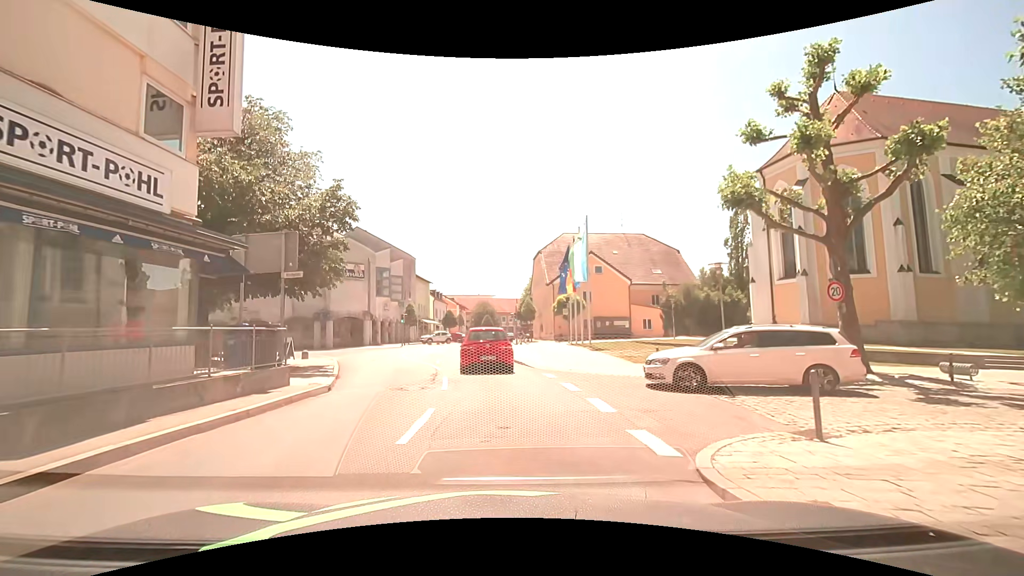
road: secondary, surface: asphalt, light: Day
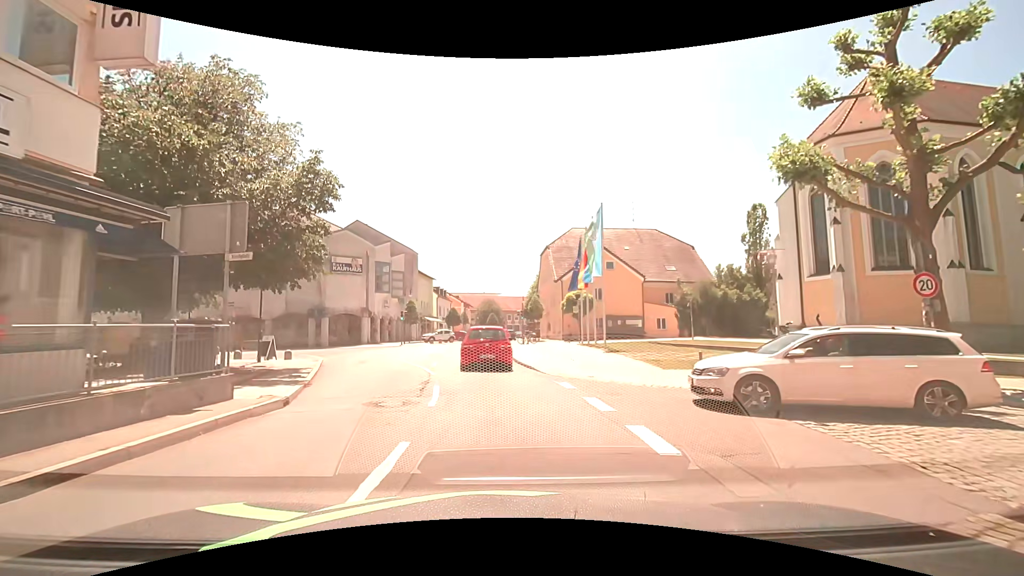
(0.0, +2.9) m; +1°
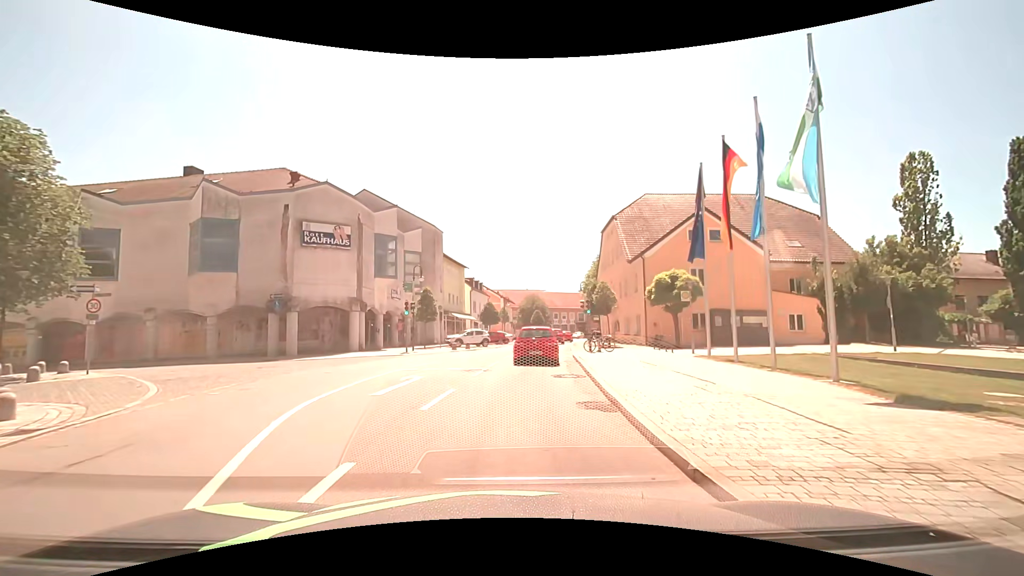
(-0.9, +15.9) m; -6°
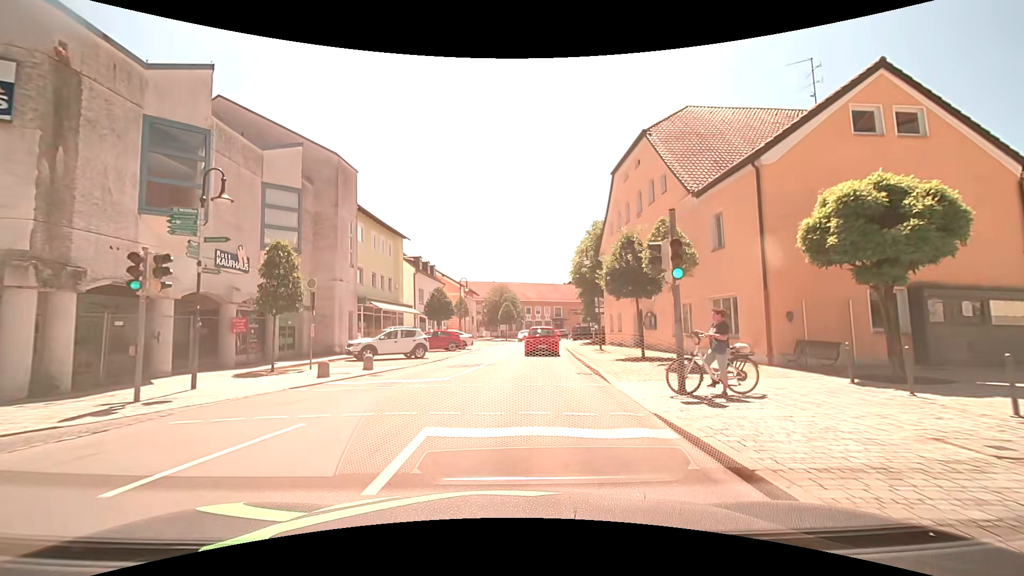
(+0.5, +19.9) m; +4°
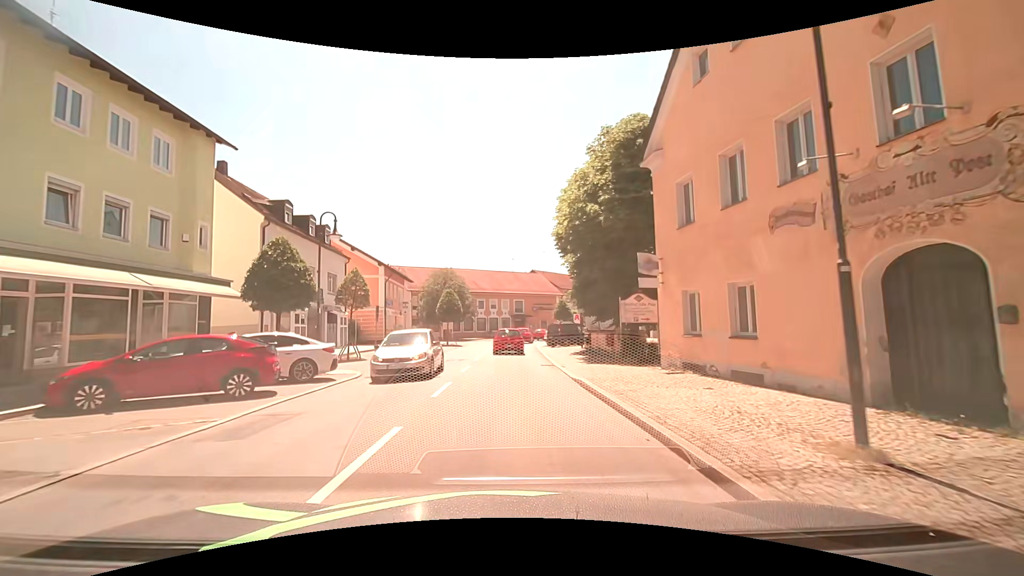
(+0.9, +22.4) m; +5°
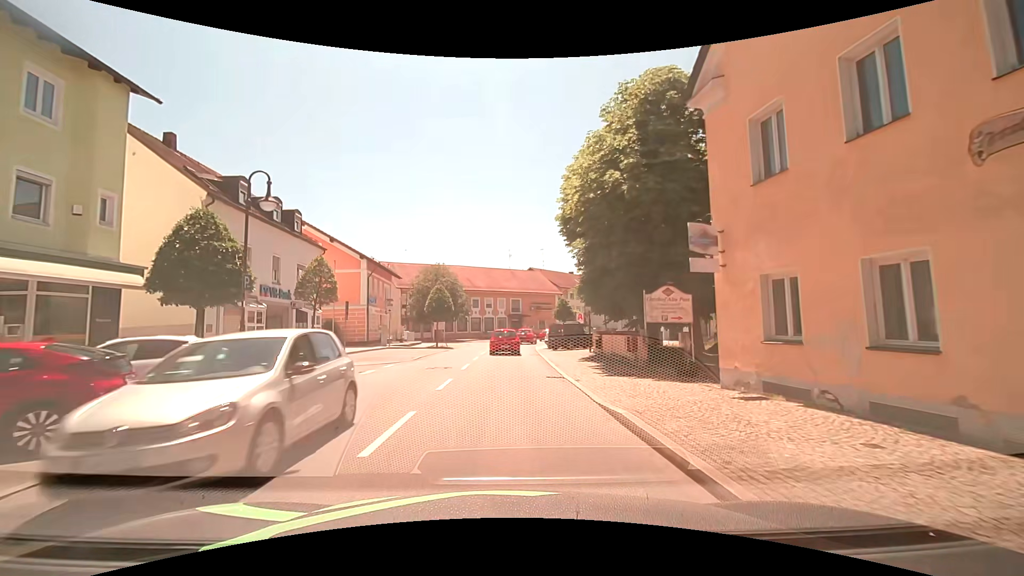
(0.0, +4.7) m; -1°
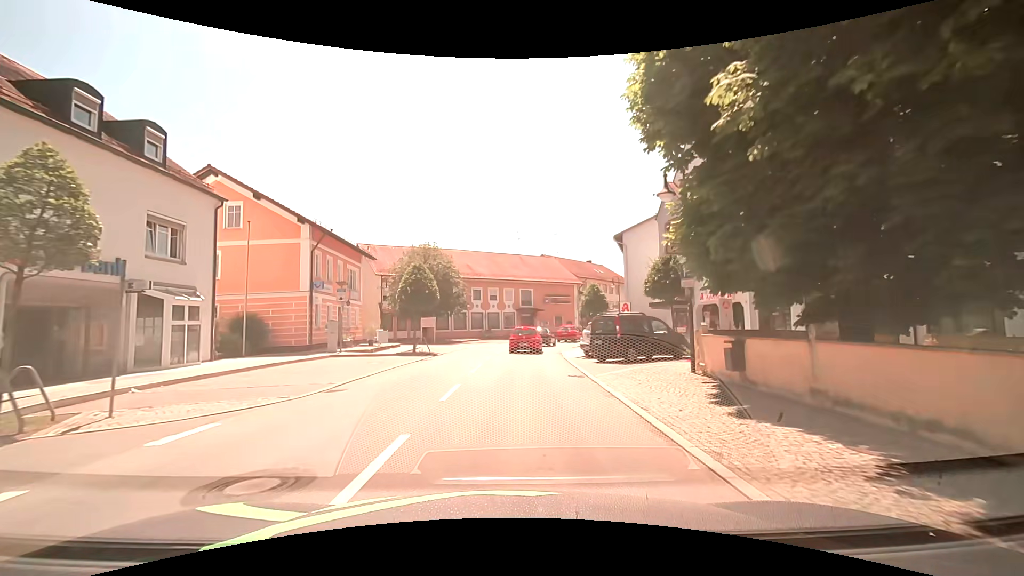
(-0.1, +14.2) m; 0°
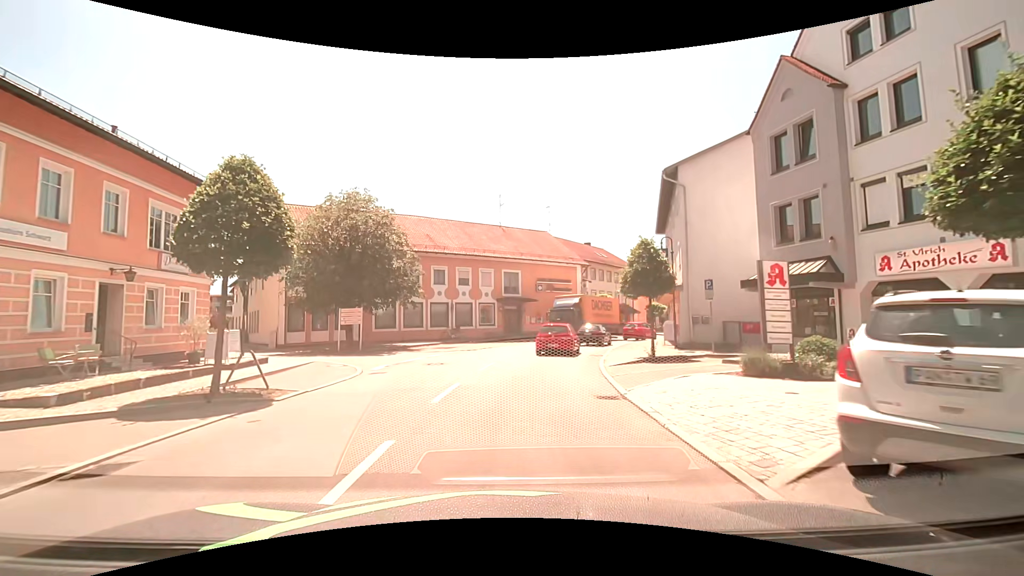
(+0.3, +18.4) m; +3°
(0, +10) (+1, +20) (+3, +30) (+7, +39) (+12, +48) (+18, +55) (+25, +62) (+32, +70) (+37, +78) (+39, +88) m
